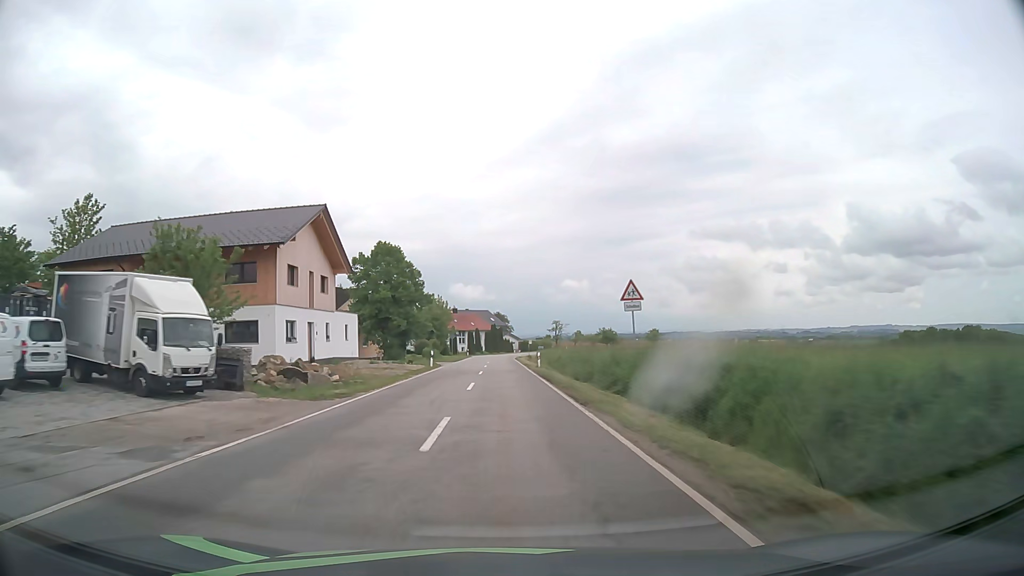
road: tertiary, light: Day
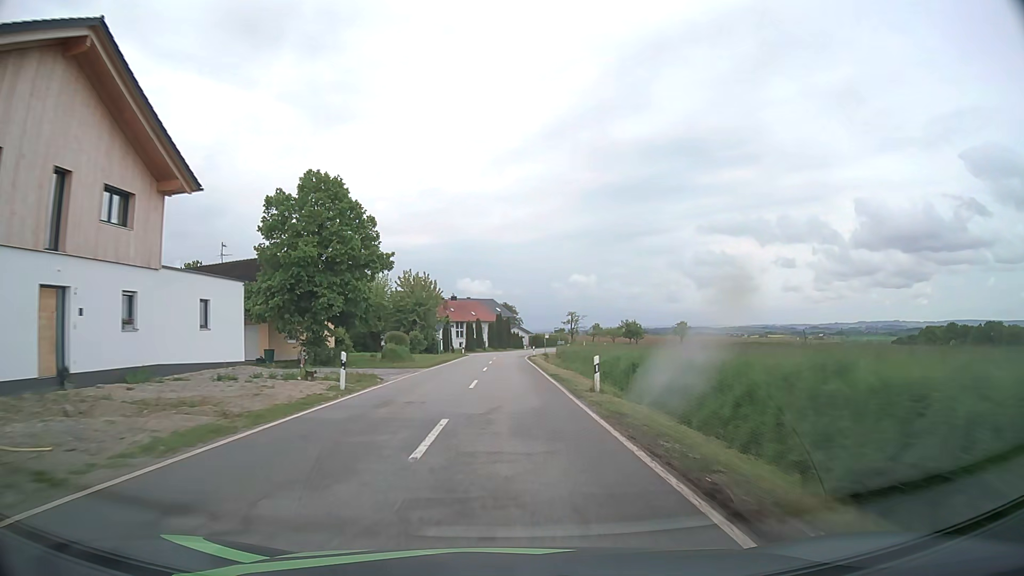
(-0.2, +24.7) m; -1°
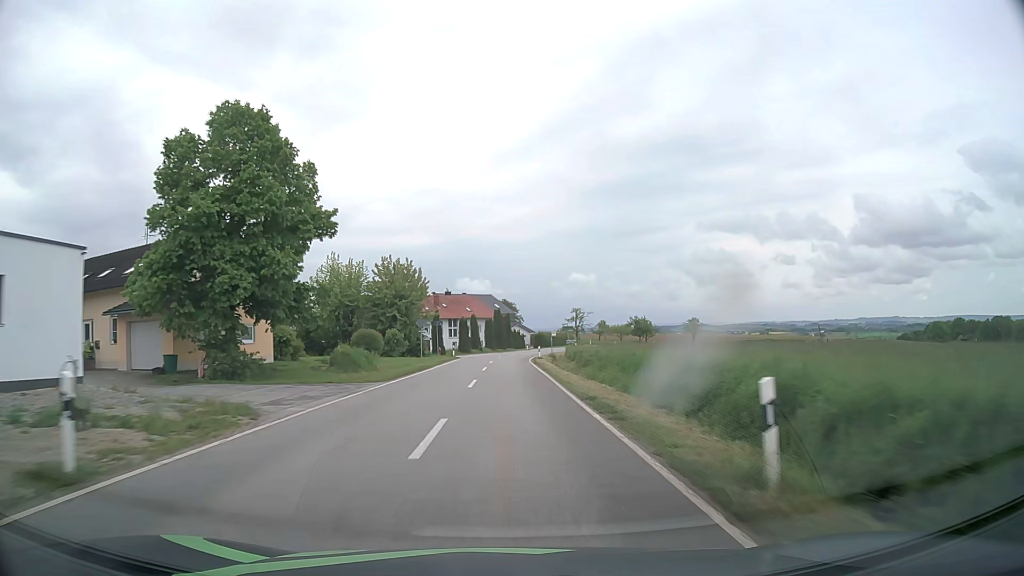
(0.0, +12.1) m; 0°
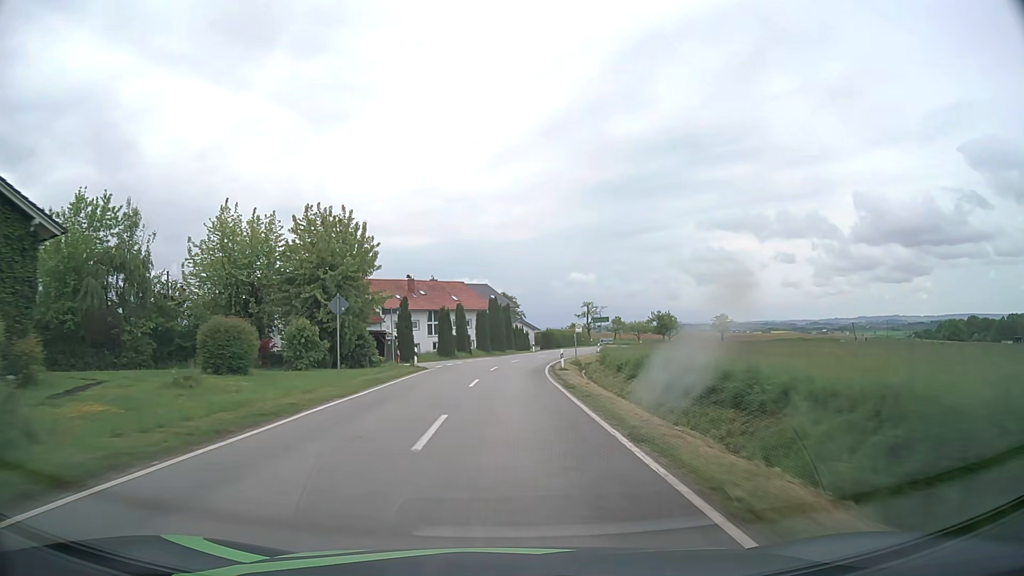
(0.0, +23.4) m; 0°
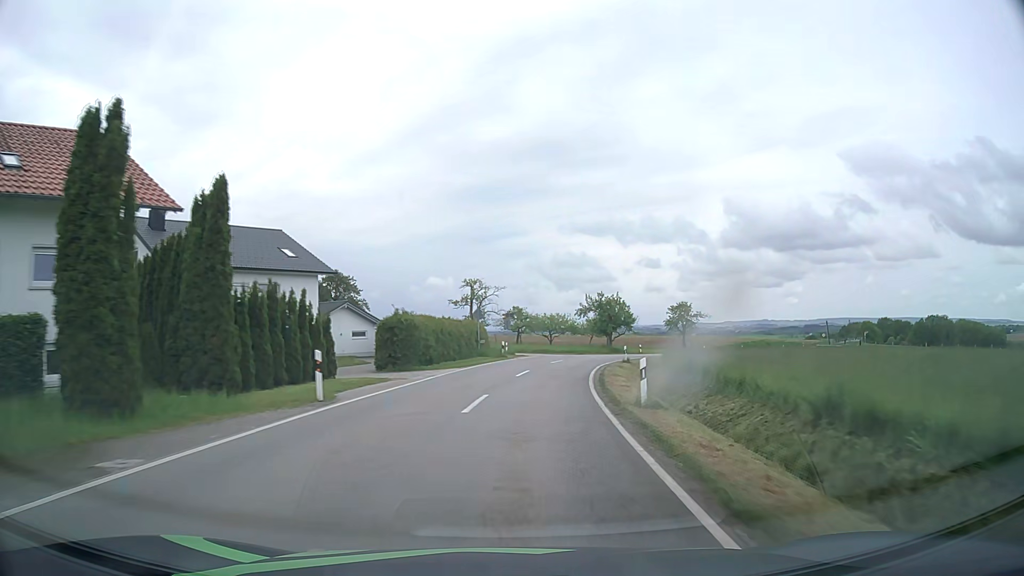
(+3.5, +56.0) m; +12°
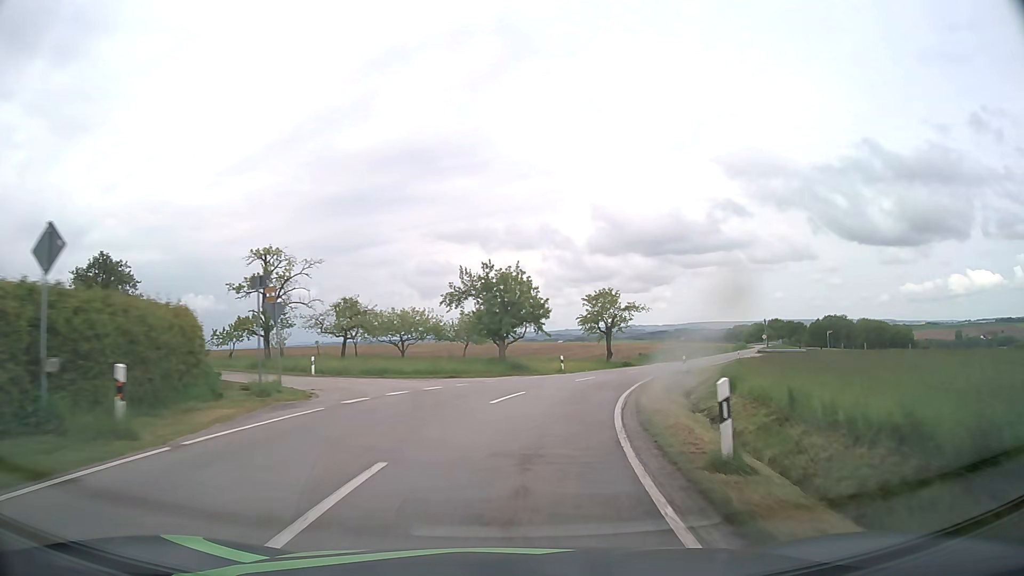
(+3.0, +32.6) m; +11°
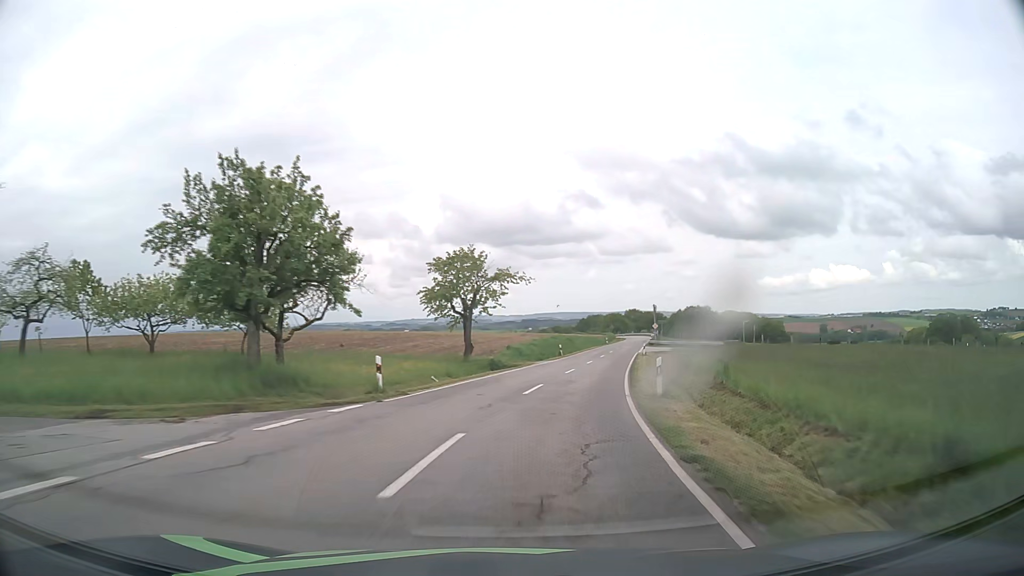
(+2.4, +21.5) m; +13°
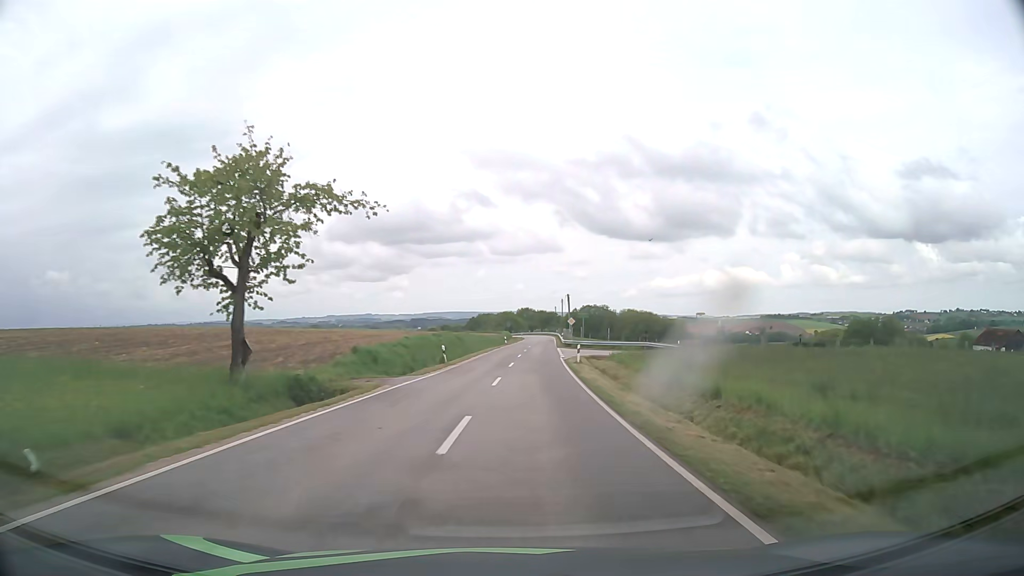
(+1.9, +21.6) m; +10°
(0, +10) (+1, +20) (+1, +30) (+1, +40) (+2, +50) (+3, +60) (+3, +70) (+4, +80) (+5, +90) (+5, +100) m
